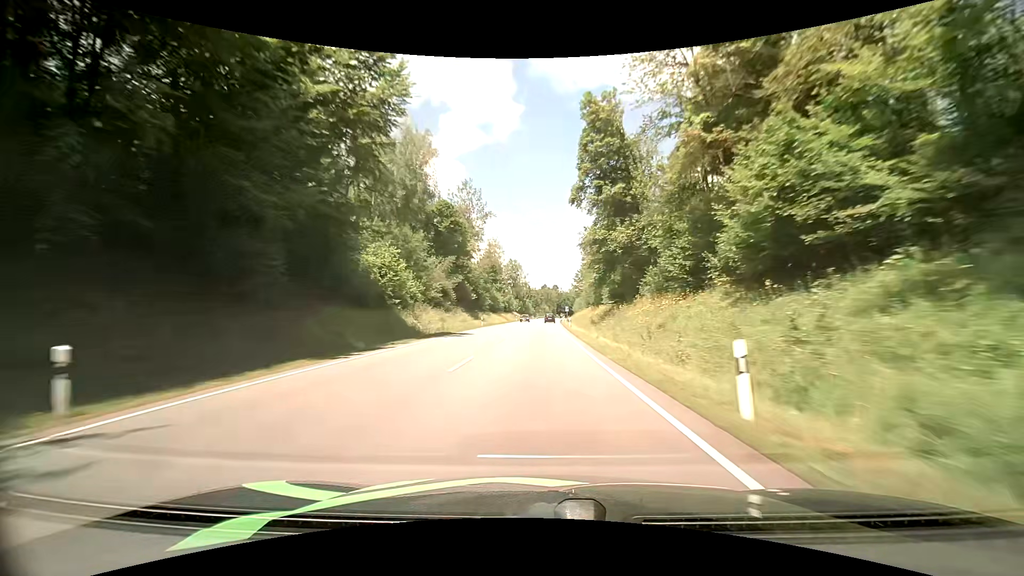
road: primary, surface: asphalt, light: Day
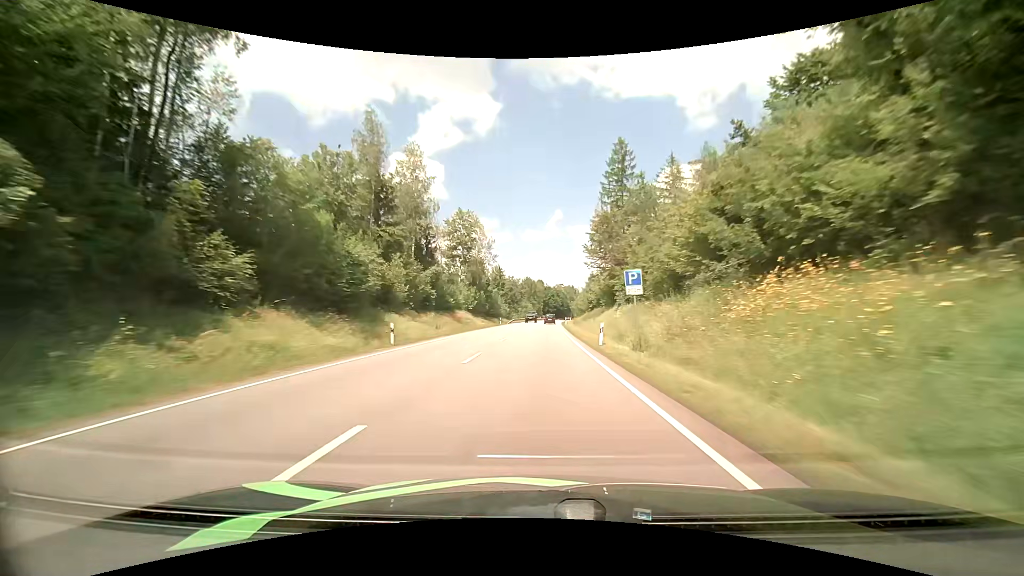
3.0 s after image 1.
(+1.0, +81.4) m; +1°
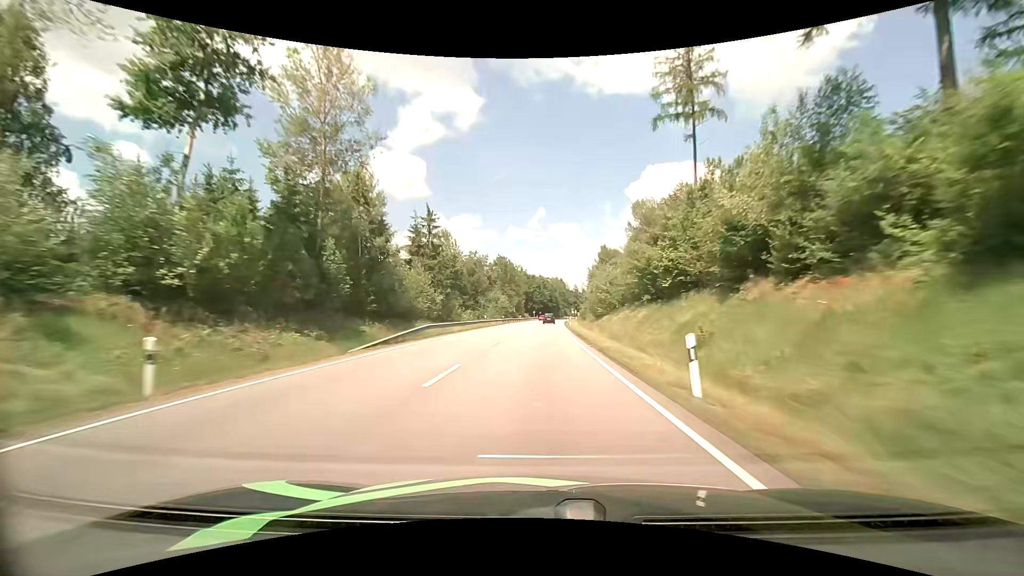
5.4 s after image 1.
(+1.6, +64.5) m; +2°
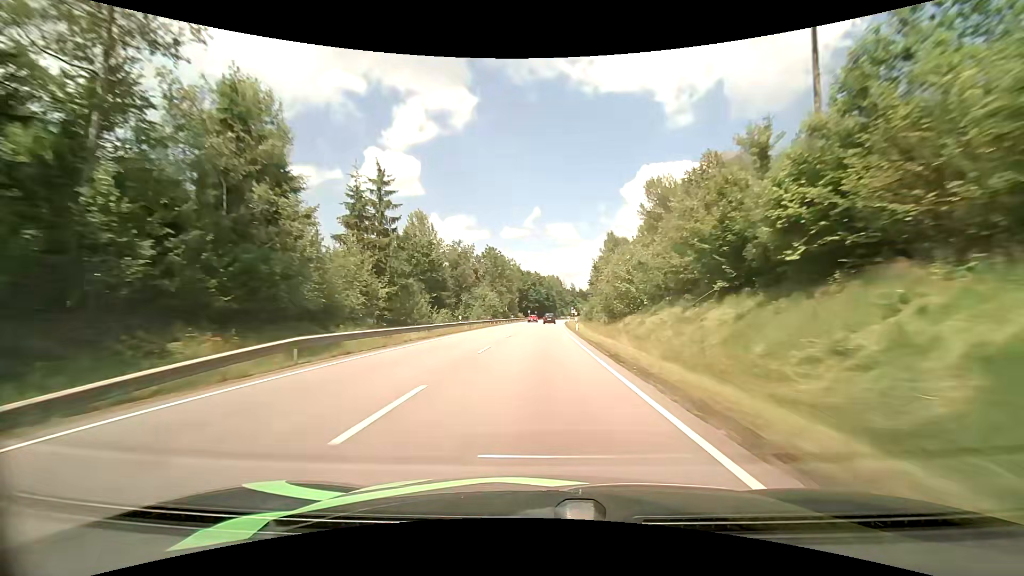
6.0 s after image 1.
(+0.1, +15.9) m; 0°
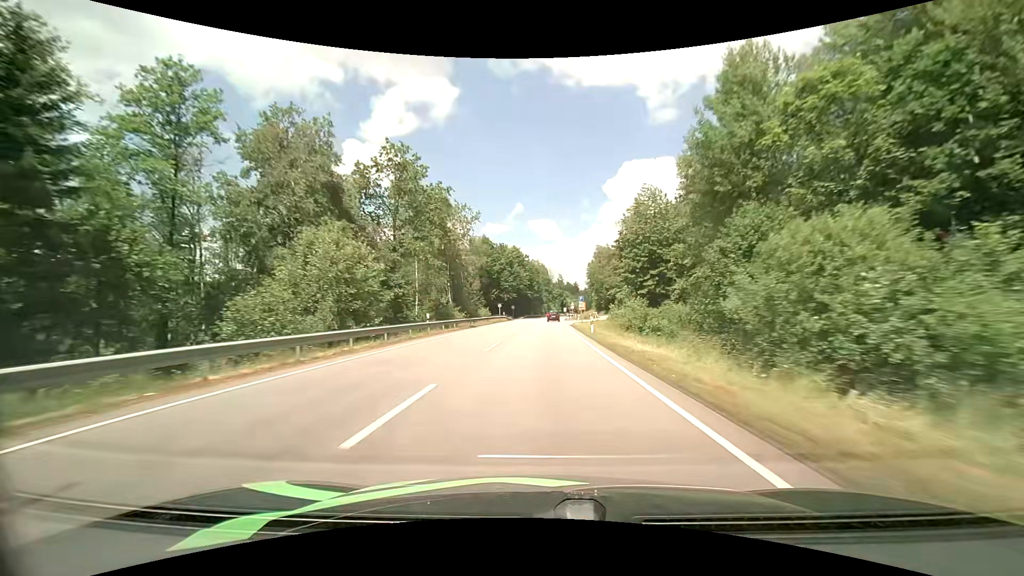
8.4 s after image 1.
(+1.0, +59.5) m; +2°
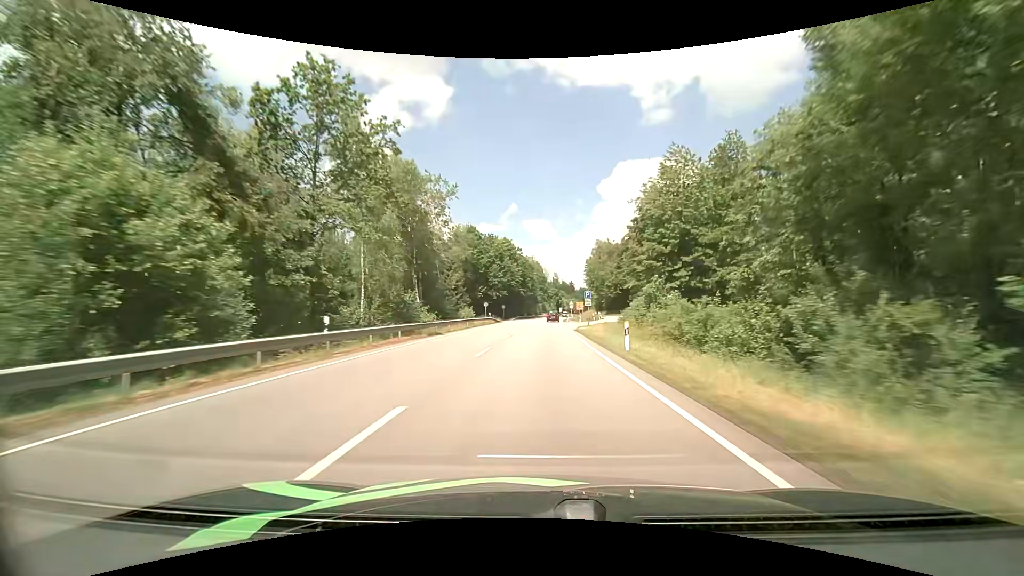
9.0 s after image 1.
(0.0, +13.9) m; 0°
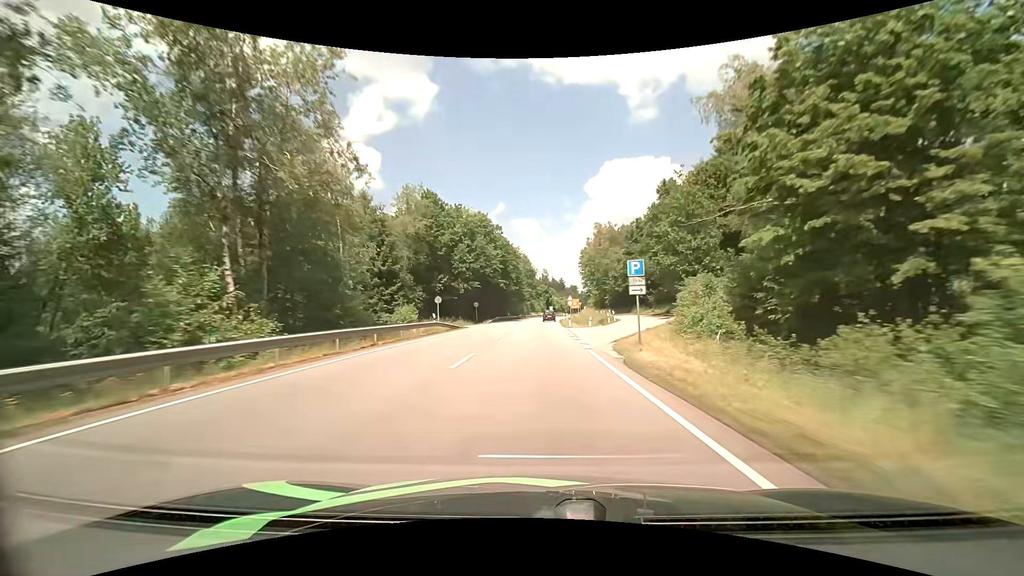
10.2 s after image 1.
(+0.4, +26.8) m; +2°
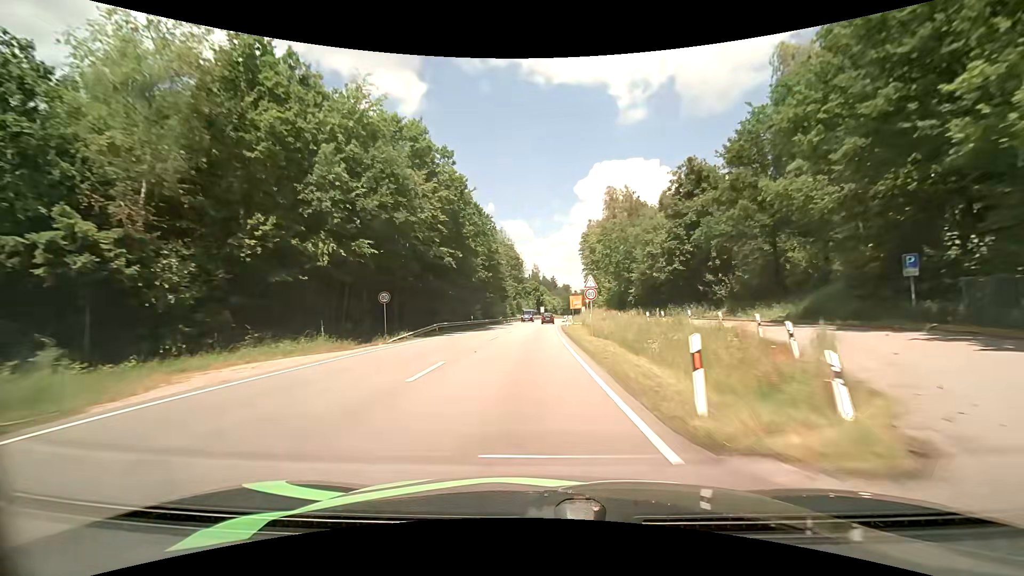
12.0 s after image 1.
(+0.4, +37.7) m; +1°
(0, +10) (0, +20) (0, +30) (0, +40) (0, +50) (+1, +60) (+1, +70) (+1, +80) (+2, +90) (+3, +100) m
